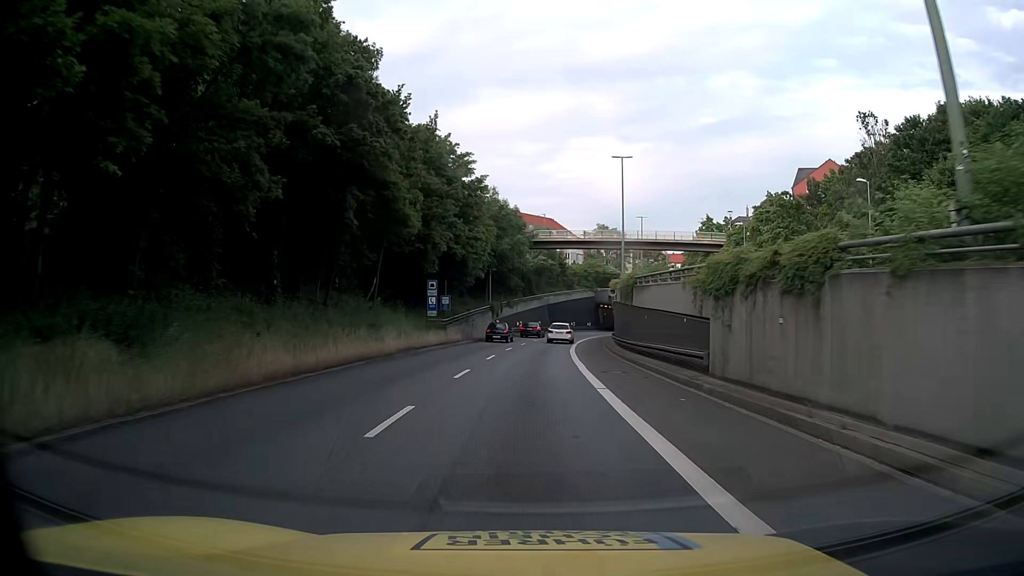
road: trunk_link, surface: asphalt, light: Day
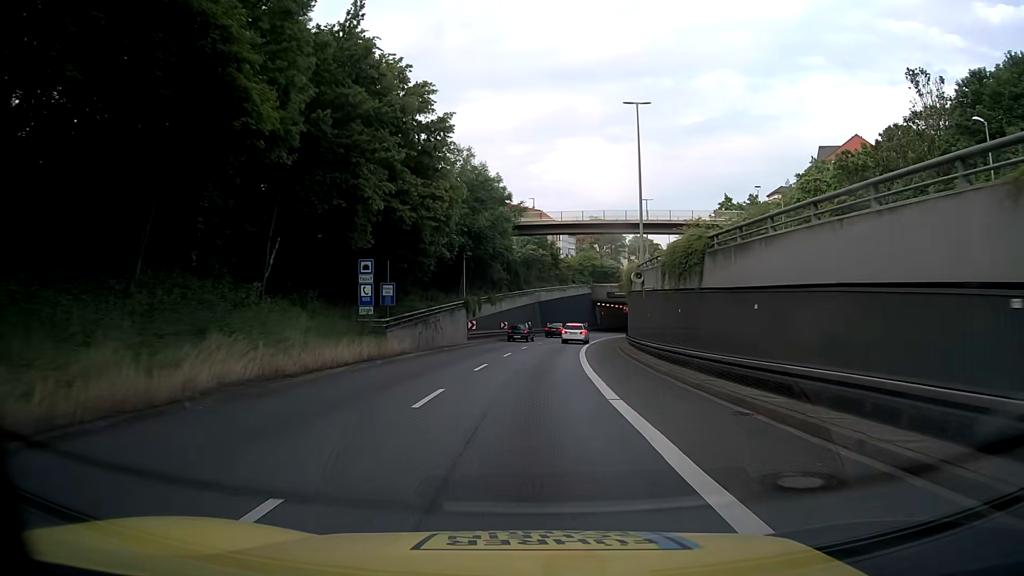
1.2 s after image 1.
(+0.1, +14.7) m; +1°
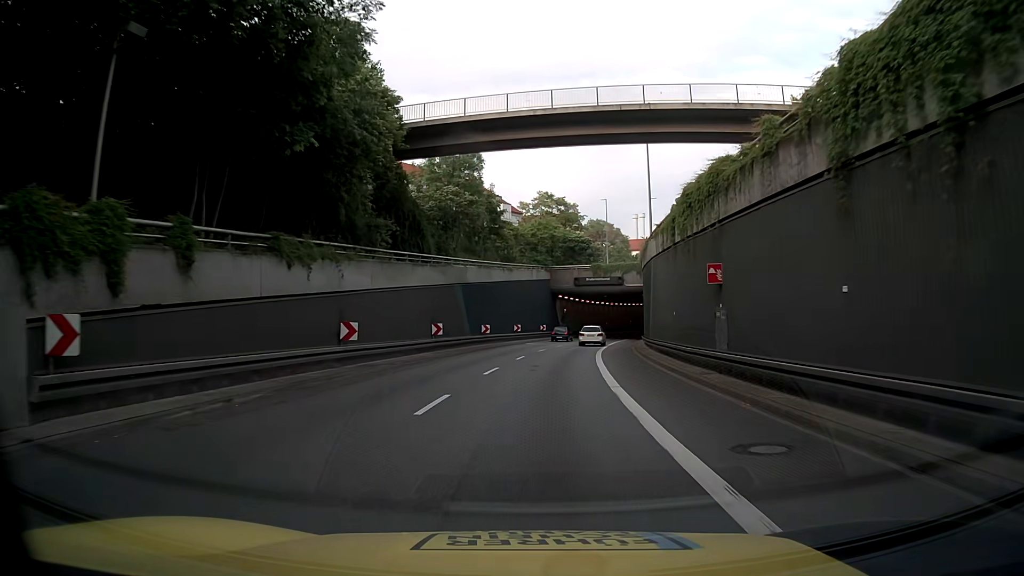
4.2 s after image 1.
(+1.5, +36.6) m; +4°
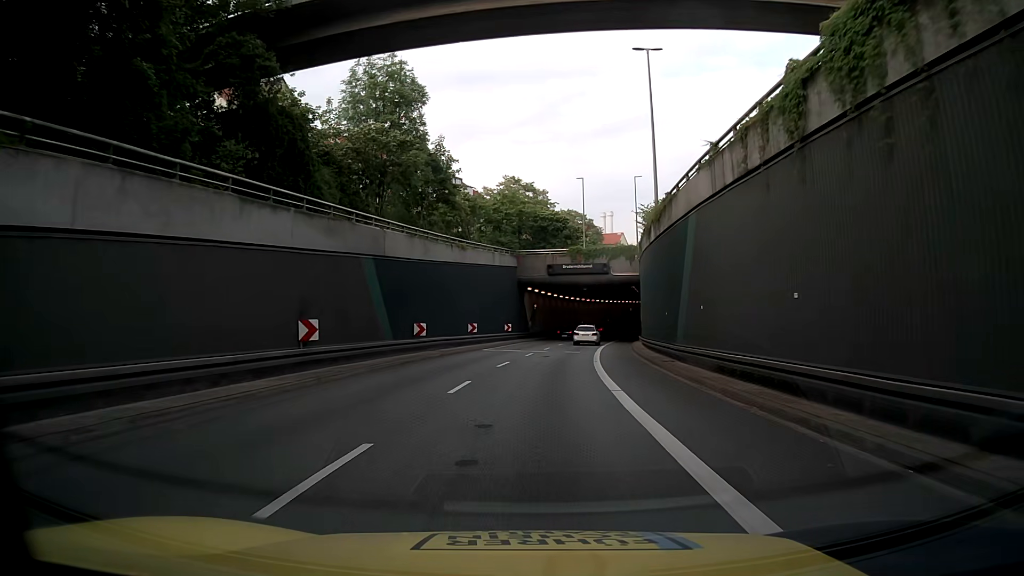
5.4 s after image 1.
(+0.5, +14.6) m; +4°
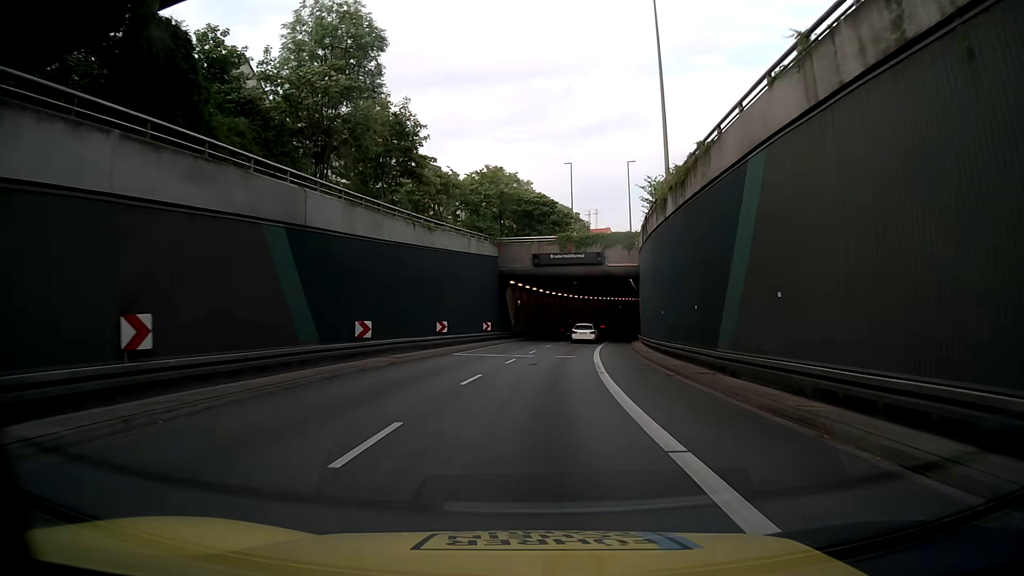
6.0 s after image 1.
(+0.1, +7.3) m; +2°
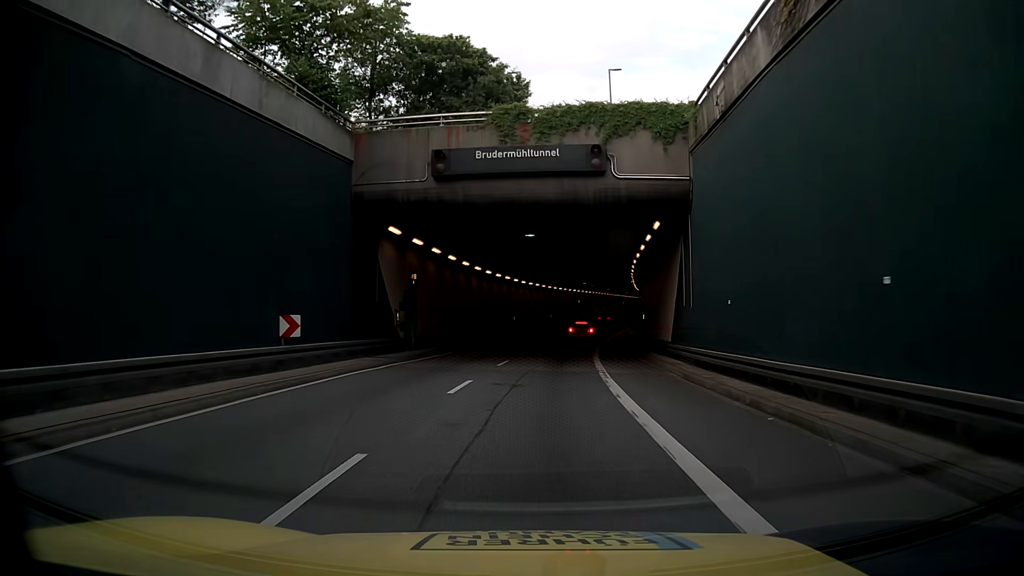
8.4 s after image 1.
(+1.1, +29.2) m; +5°
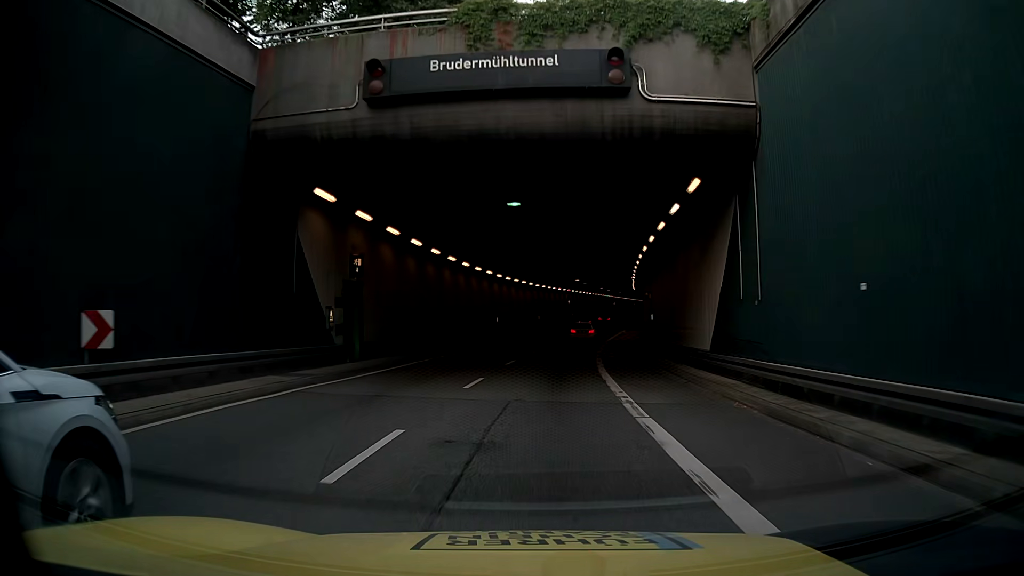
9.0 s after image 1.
(+0.1, +7.3) m; +1°
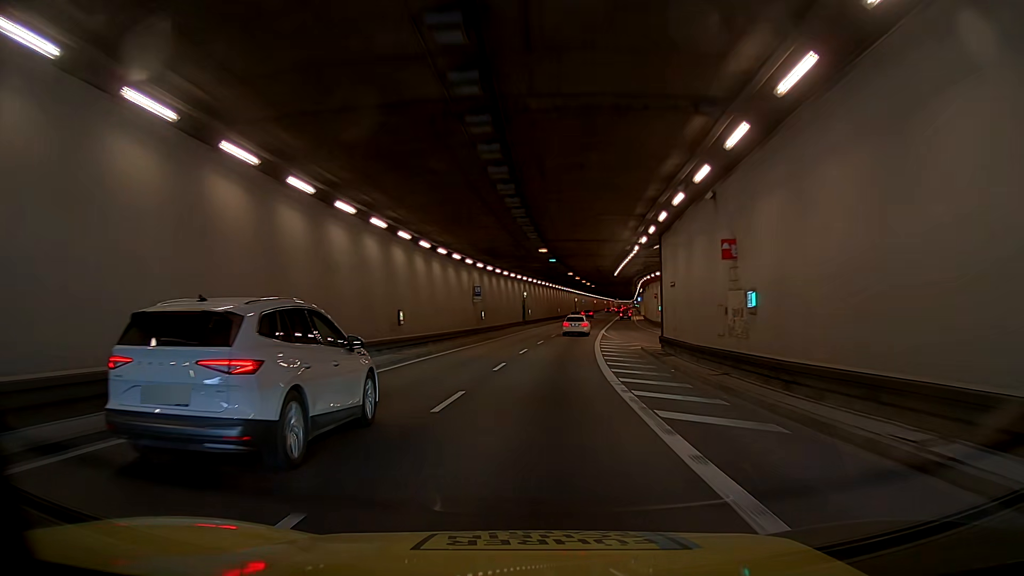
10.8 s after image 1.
(+0.6, +21.9) m; +3°
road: secondary
